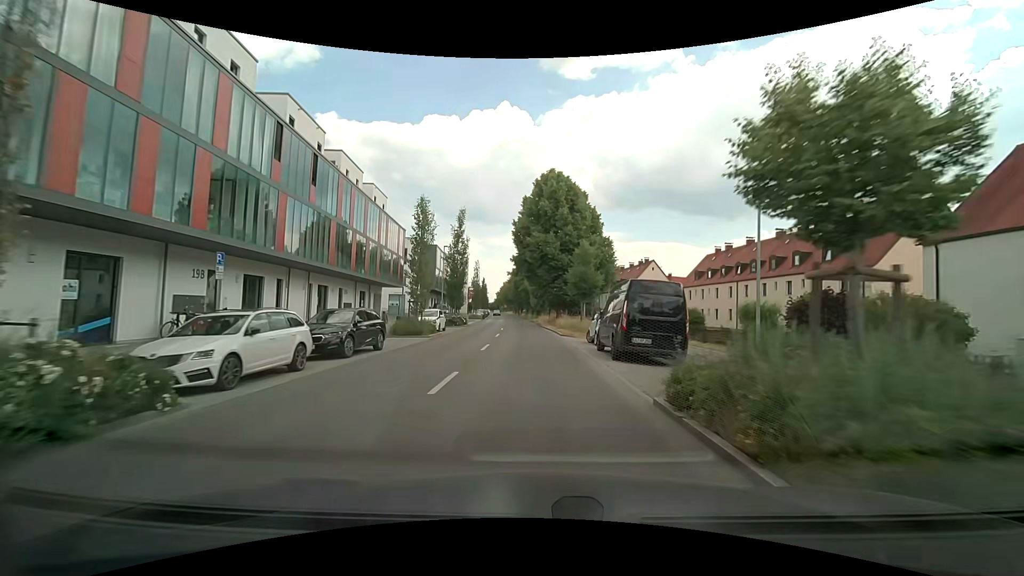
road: secondary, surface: asphalt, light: Day
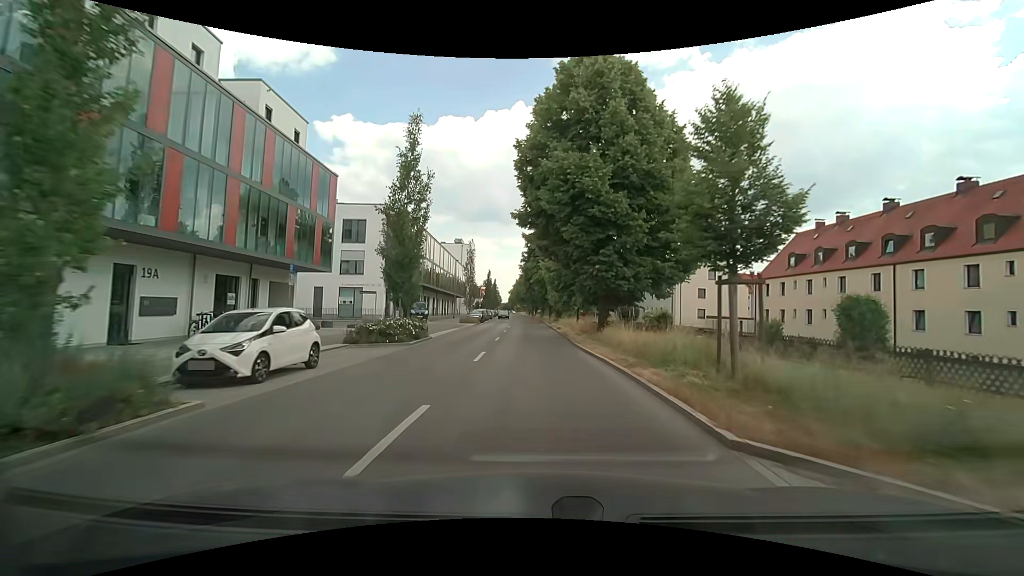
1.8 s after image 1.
(-0.1, +21.9) m; -1°
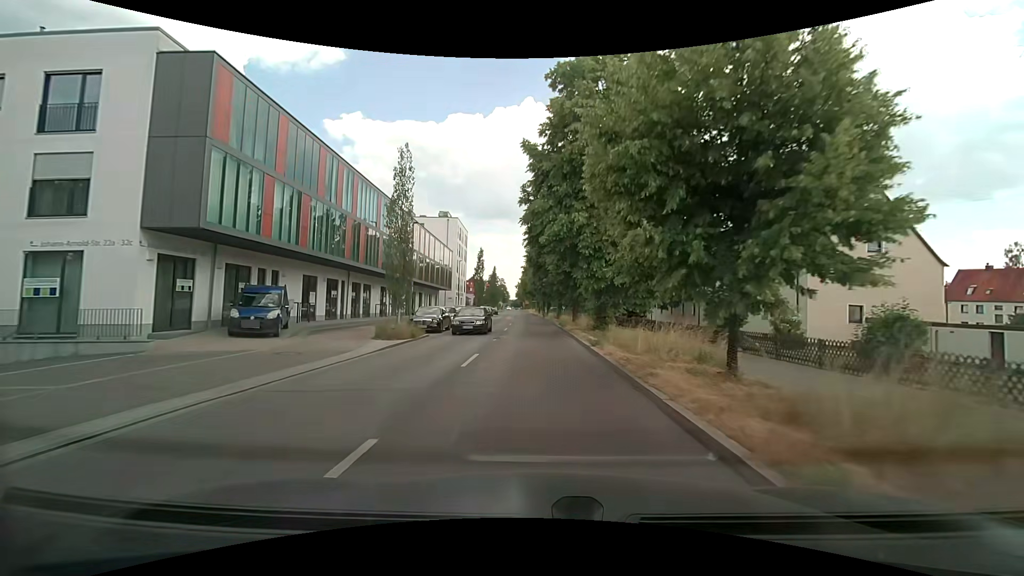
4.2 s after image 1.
(-0.6, +29.2) m; 0°
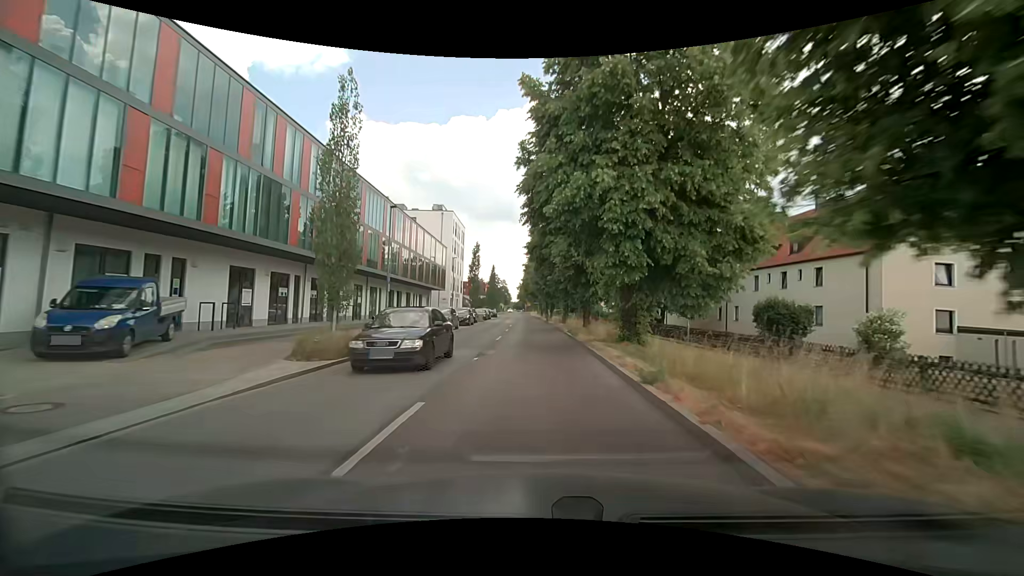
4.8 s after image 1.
(-0.2, +7.3) m; -1°
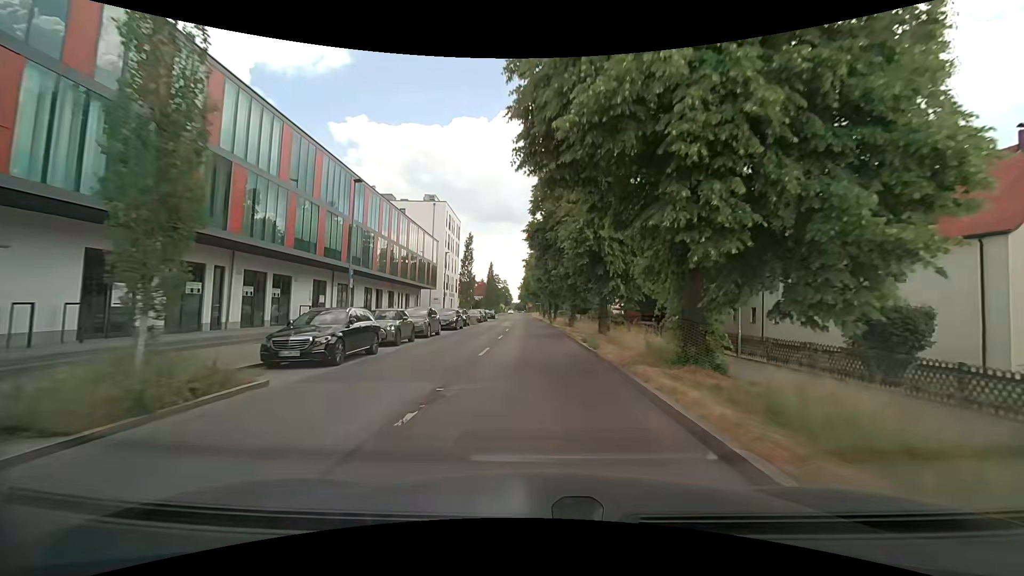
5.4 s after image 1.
(0.0, +7.3) m; -1°
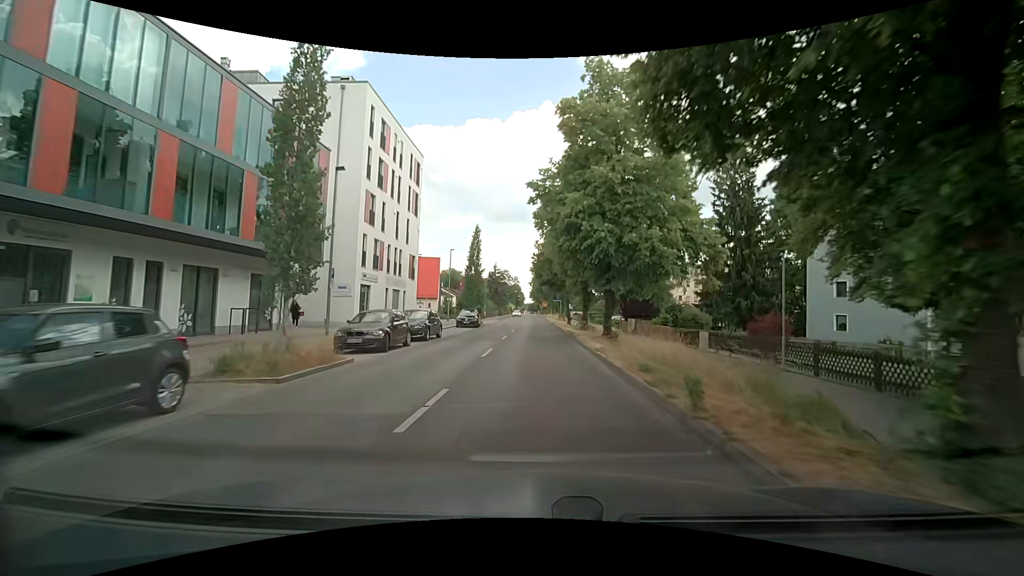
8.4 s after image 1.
(-0.3, +36.4) m; -1°
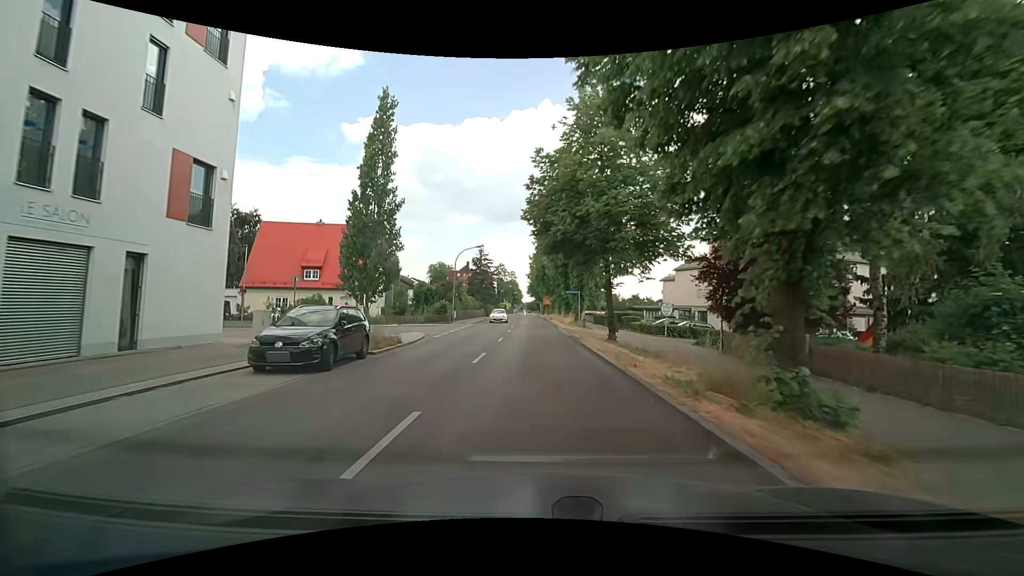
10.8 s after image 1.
(+0.1, +29.1) m; +1°
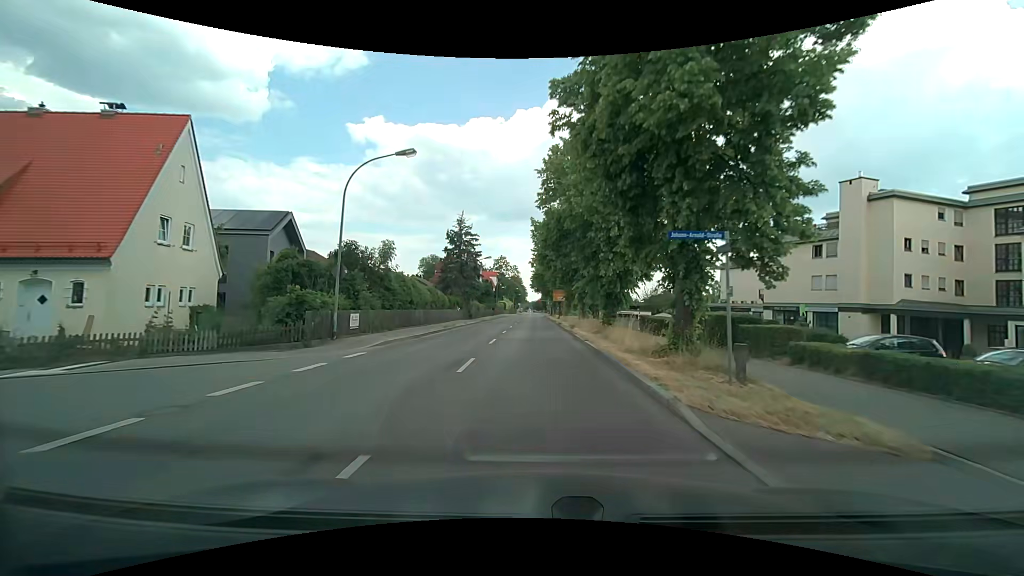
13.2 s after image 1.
(-0.5, +29.1) m; -1°
(0, +10) (0, +20) (0, +30) (-1, +40) (-1, +50) (-1, +60) (-1, +70) (-1, +80) (-2, +90) (-2, +100) m
